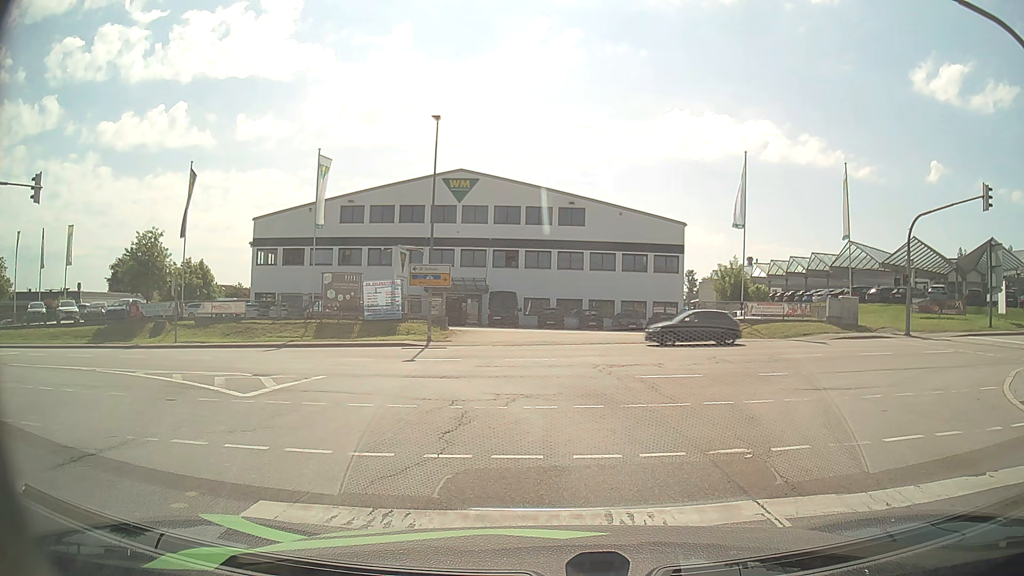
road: secondary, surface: asphalt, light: Day
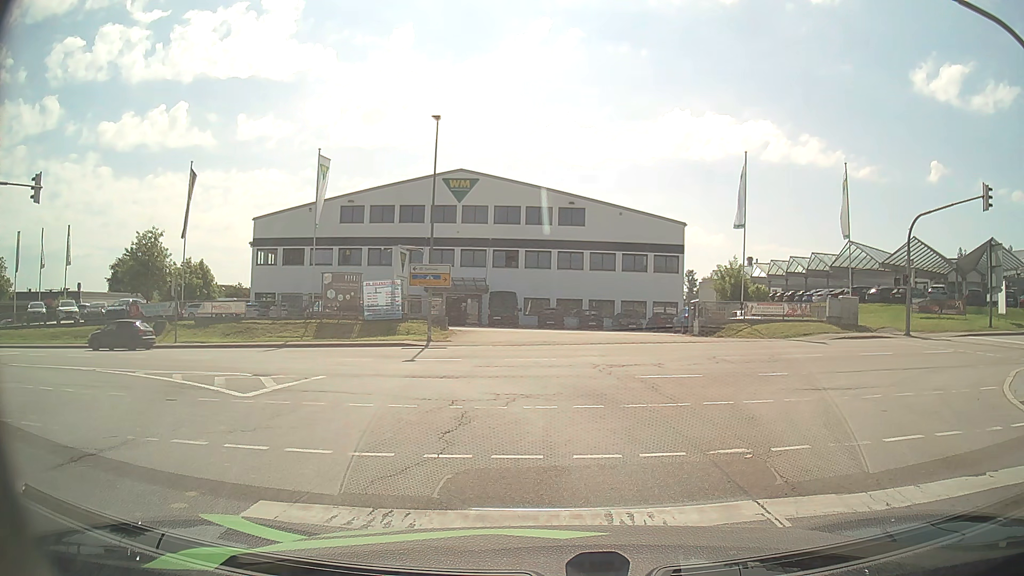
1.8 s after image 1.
(0.0, 0.0) m; 0°
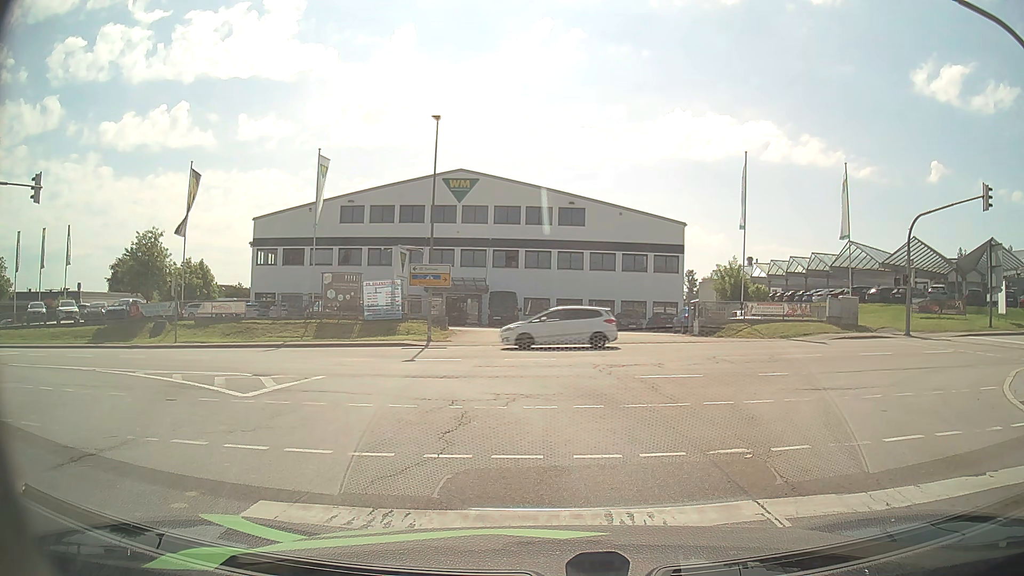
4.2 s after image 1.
(0.0, 0.0) m; 0°
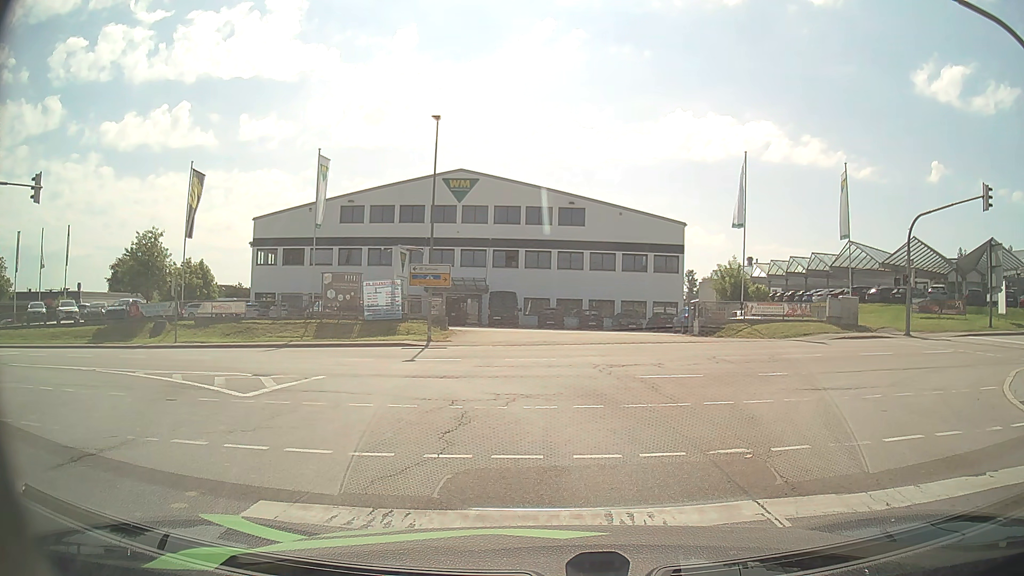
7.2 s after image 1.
(0.0, 0.0) m; 0°
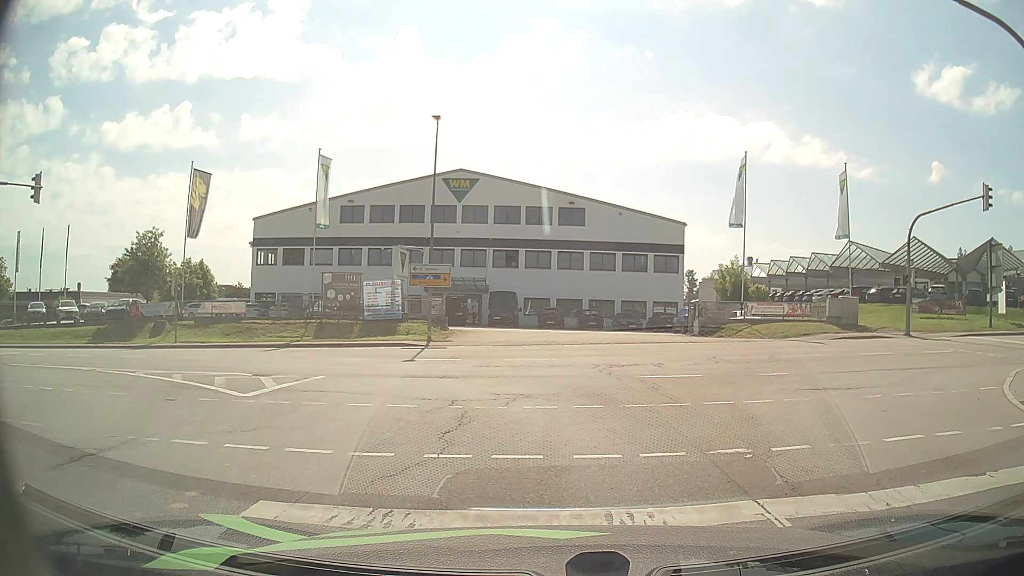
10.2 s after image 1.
(0.0, 0.0) m; 0°
(0, +10) (-4, +19) (-12, +26) (-21, +28) (-31, +29) (-41, +29) (-51, +29) (-61, +29) (-71, +29) (-81, +28) m
